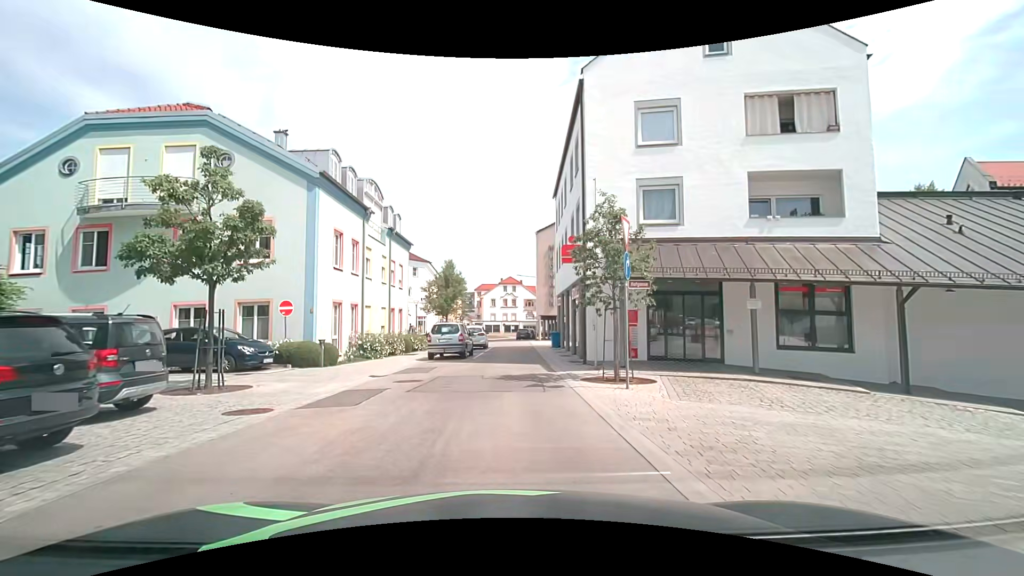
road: residential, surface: asphalt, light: Day
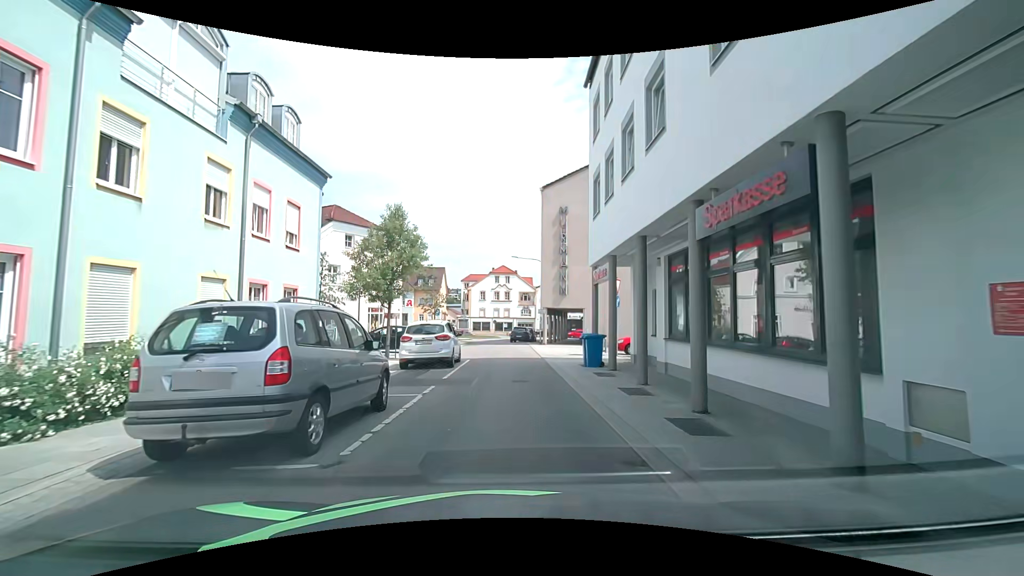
(+0.2, +16.9) m; 0°
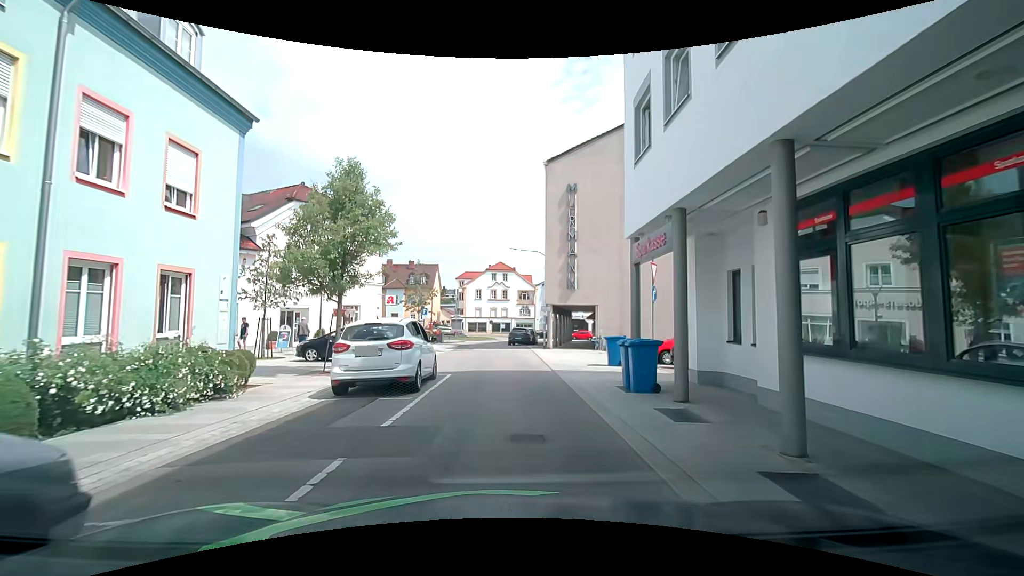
(+0.1, +6.2) m; +1°
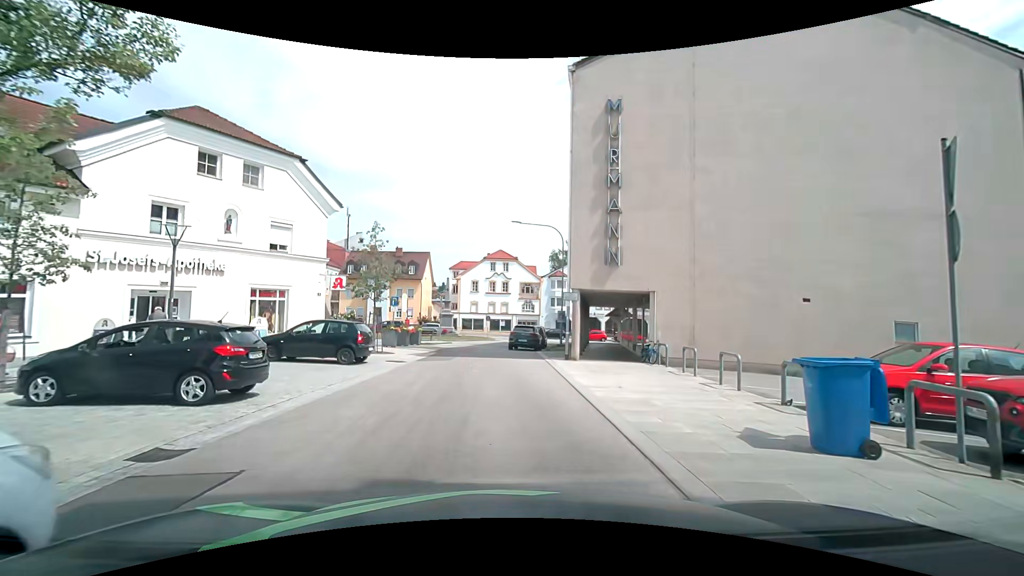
(+0.1, +11.6) m; 0°
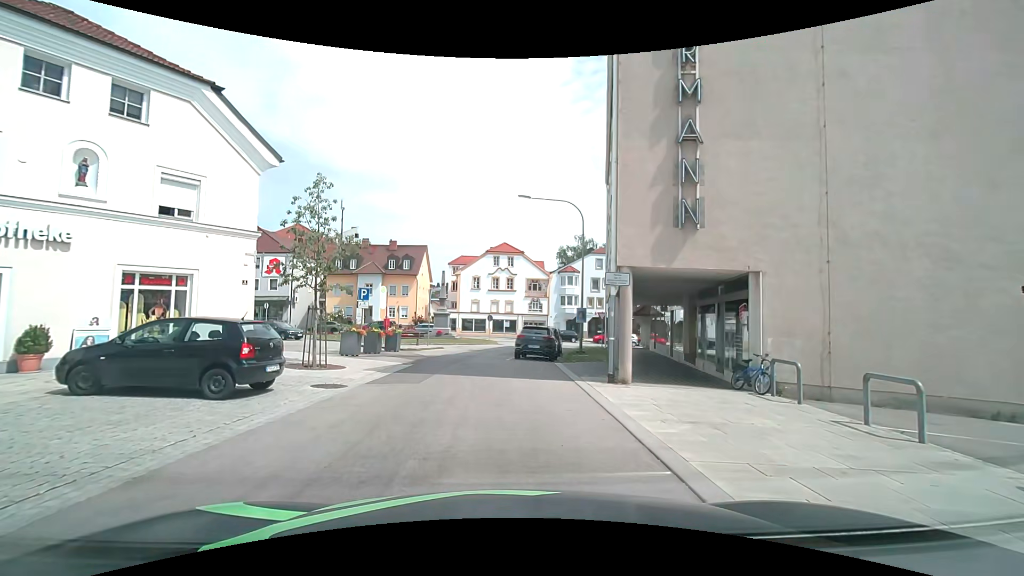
(0.0, +7.6) m; 0°
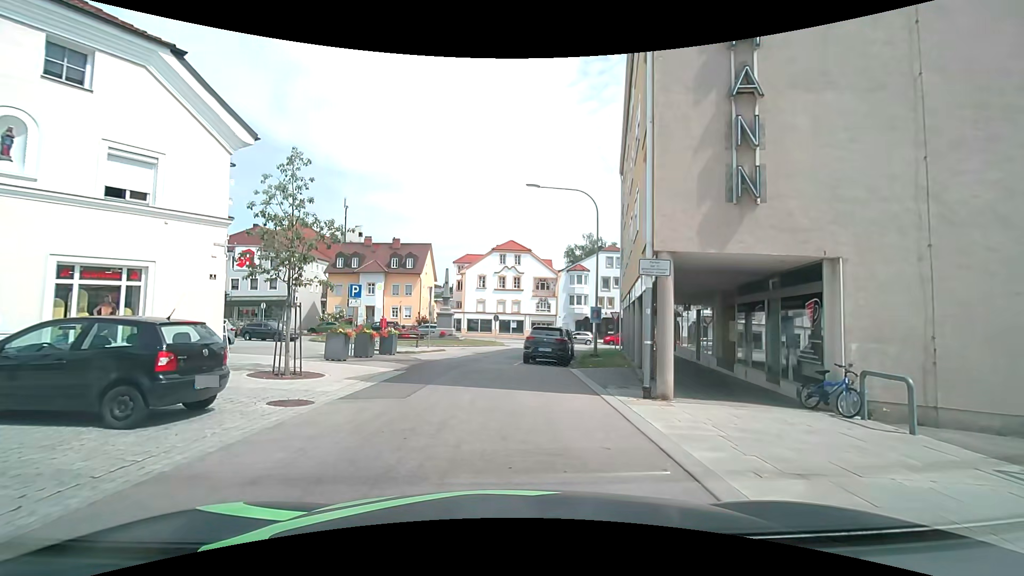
(0.0, +2.5) m; 0°
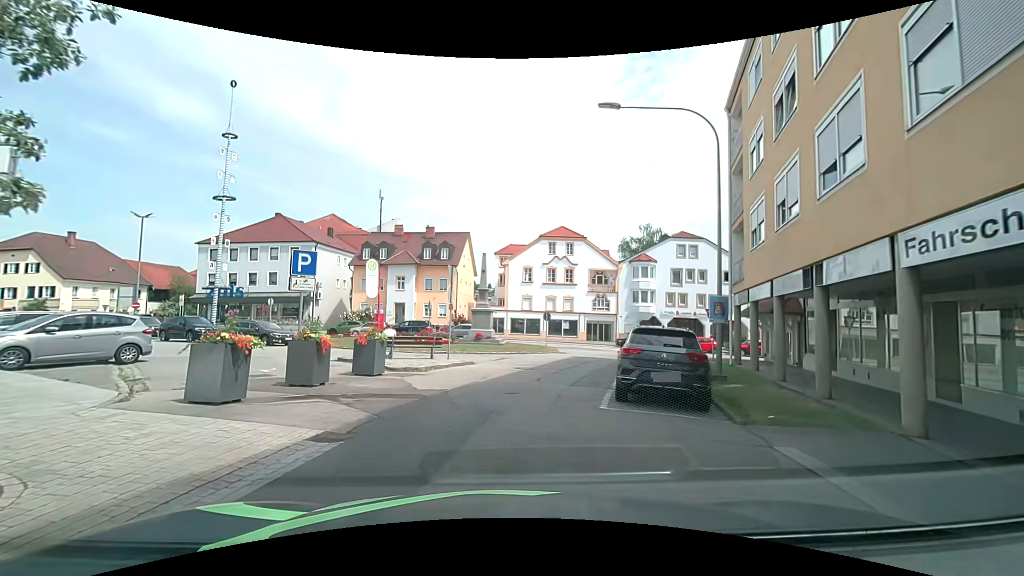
(-0.7, +9.8) m; -7°
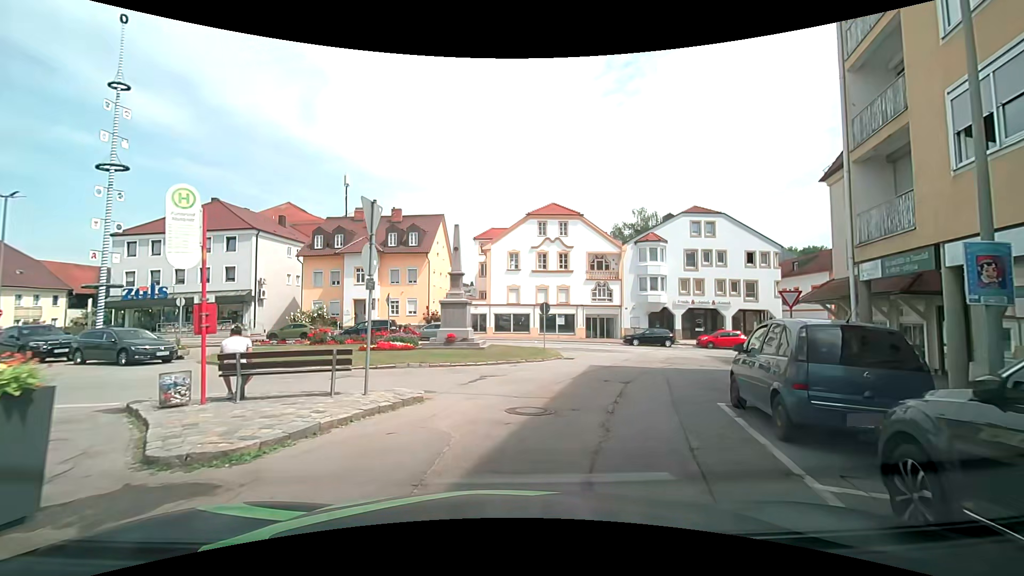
(0.0, +9.3) m; +4°
